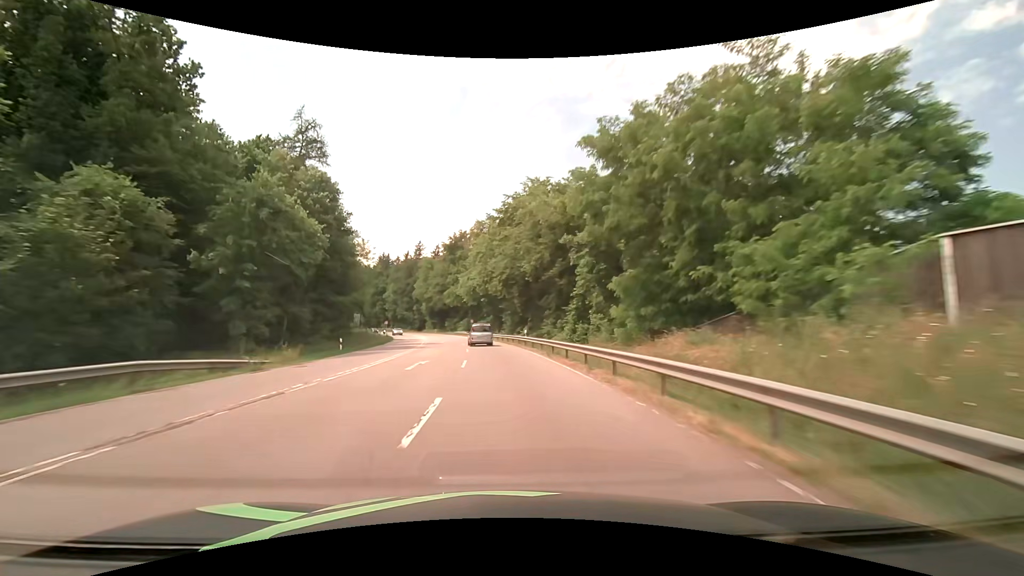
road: secondary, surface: asphalt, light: Day
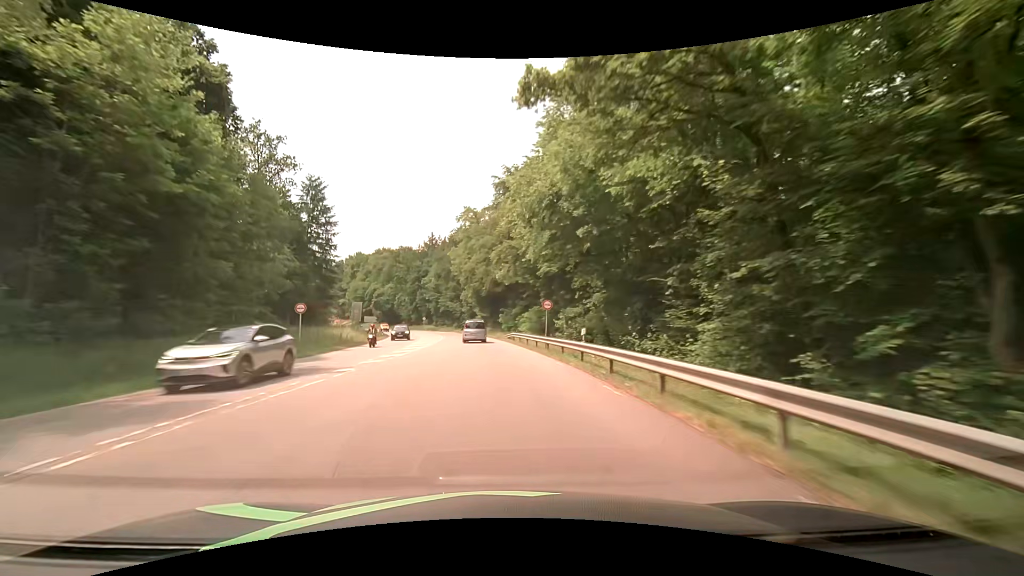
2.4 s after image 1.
(-3.9, +56.0) m; -8°
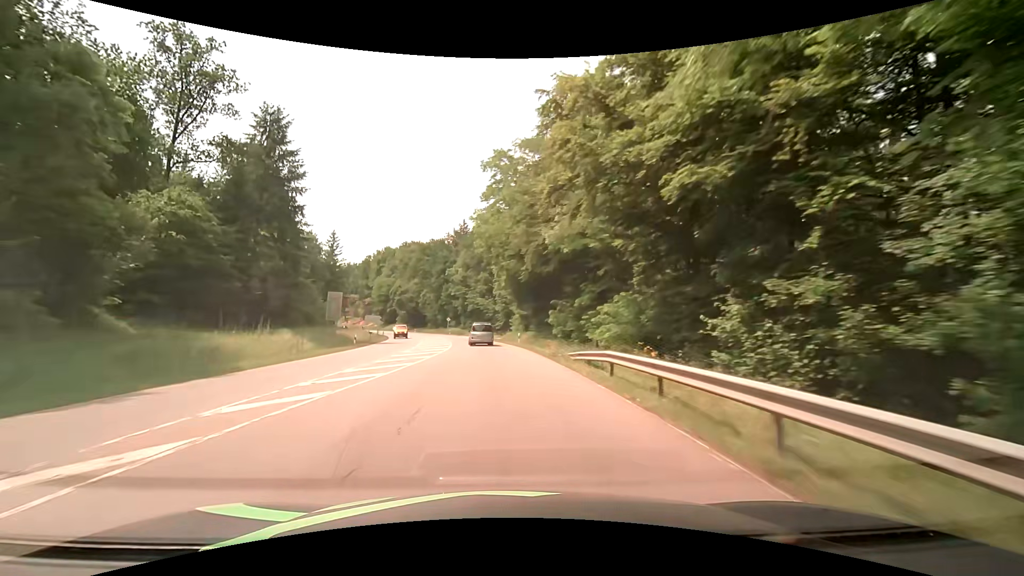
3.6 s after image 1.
(-1.2, +28.0) m; -5°
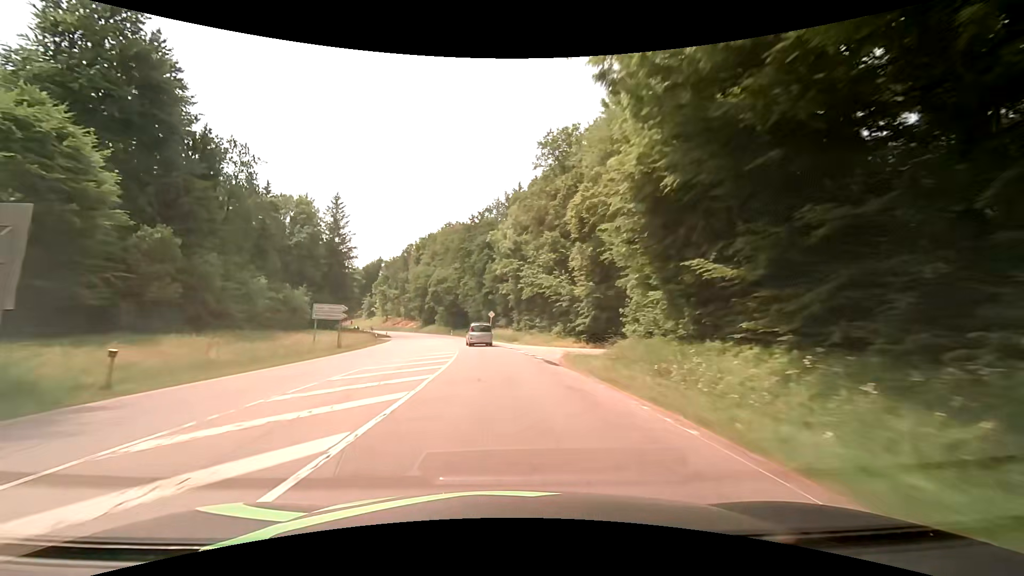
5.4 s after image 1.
(-2.7, +41.5) m; -7°
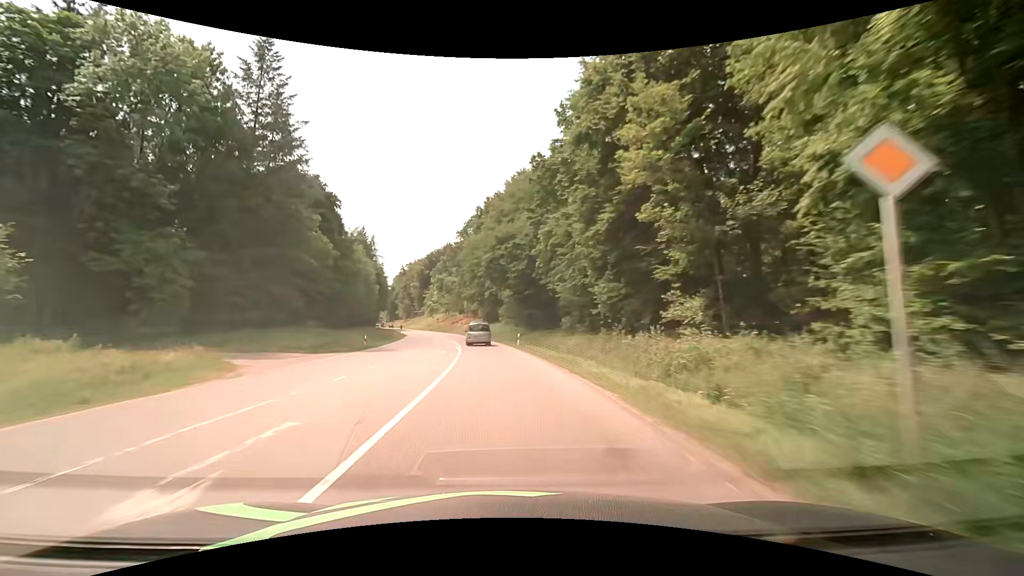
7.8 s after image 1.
(-4.7, +54.5) m; -10°
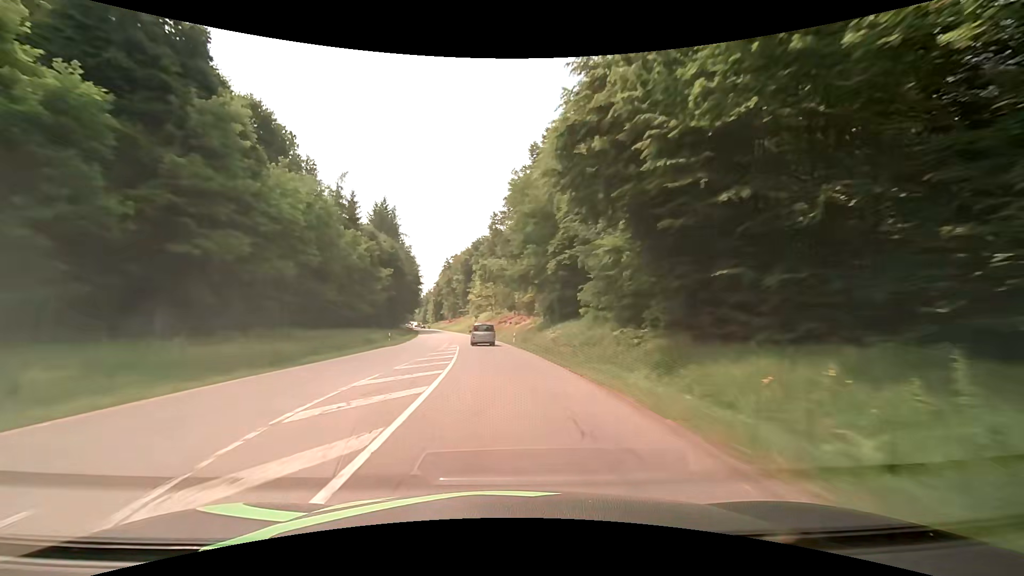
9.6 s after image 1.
(-2.3, +40.7) m; -6°
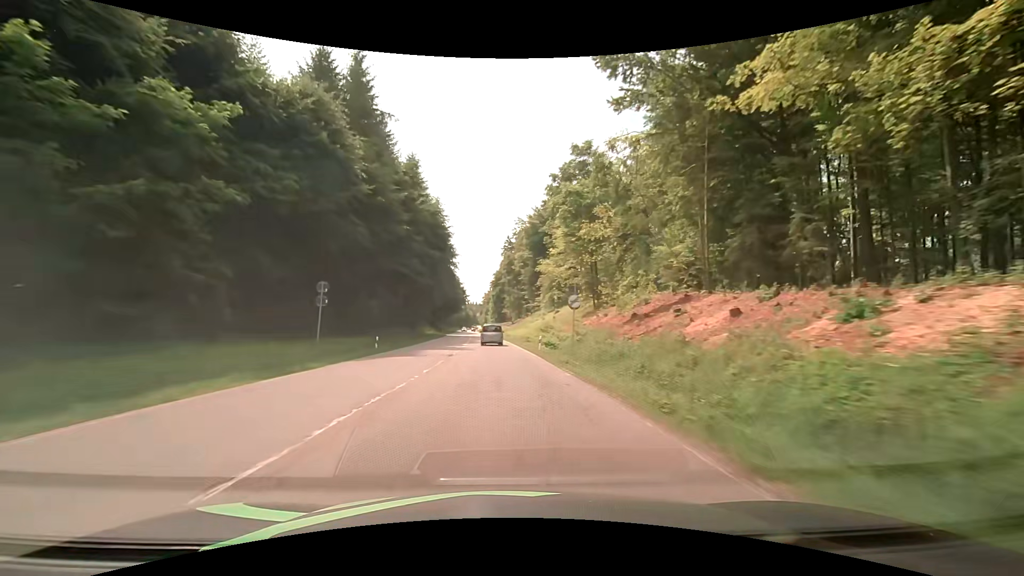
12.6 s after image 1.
(-5.6, +67.7) m; -8°
